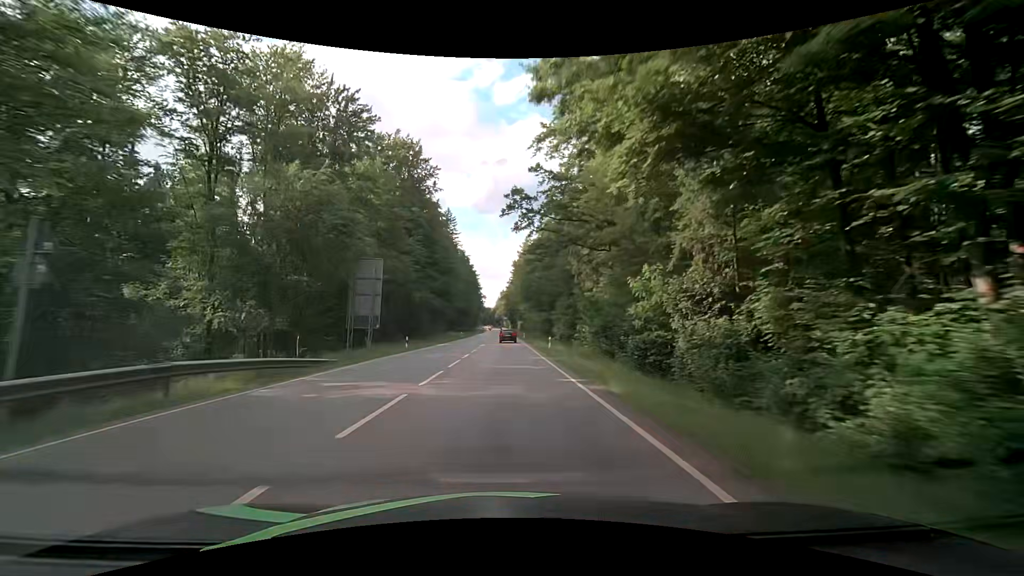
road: secondary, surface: asphalt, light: Day
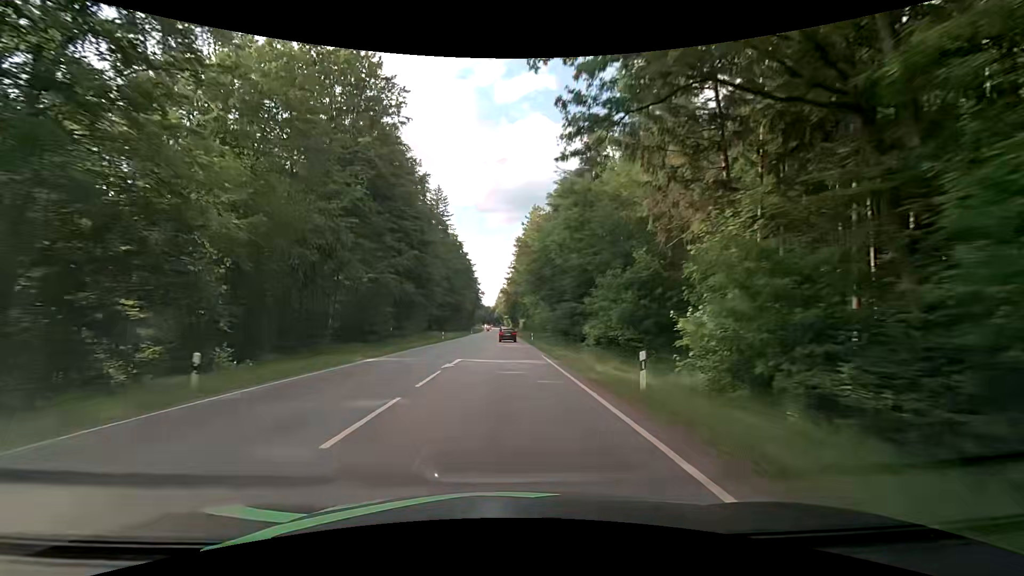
(+0.2, +24.6) m; 0°
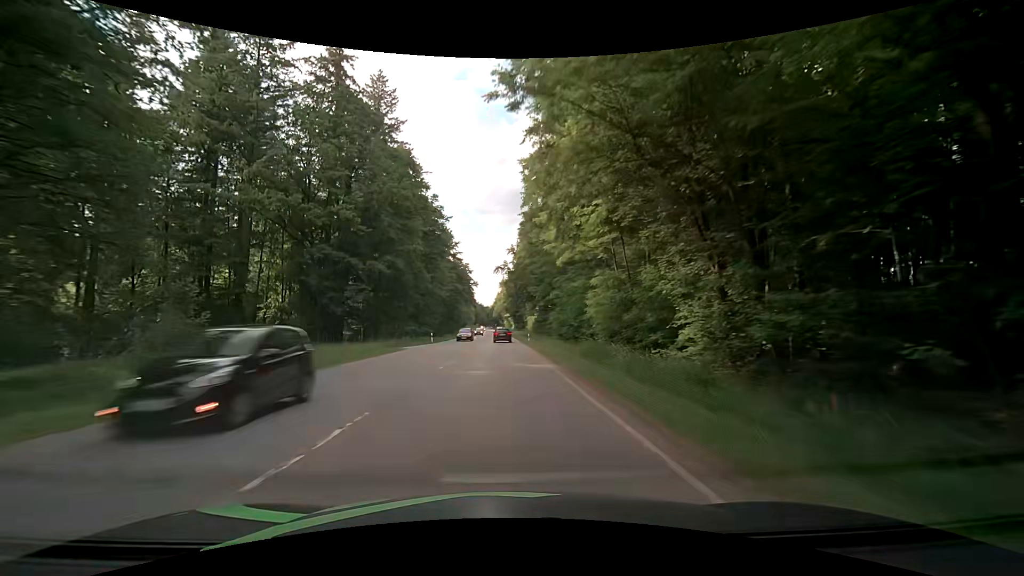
(+0.3, +61.9) m; 0°
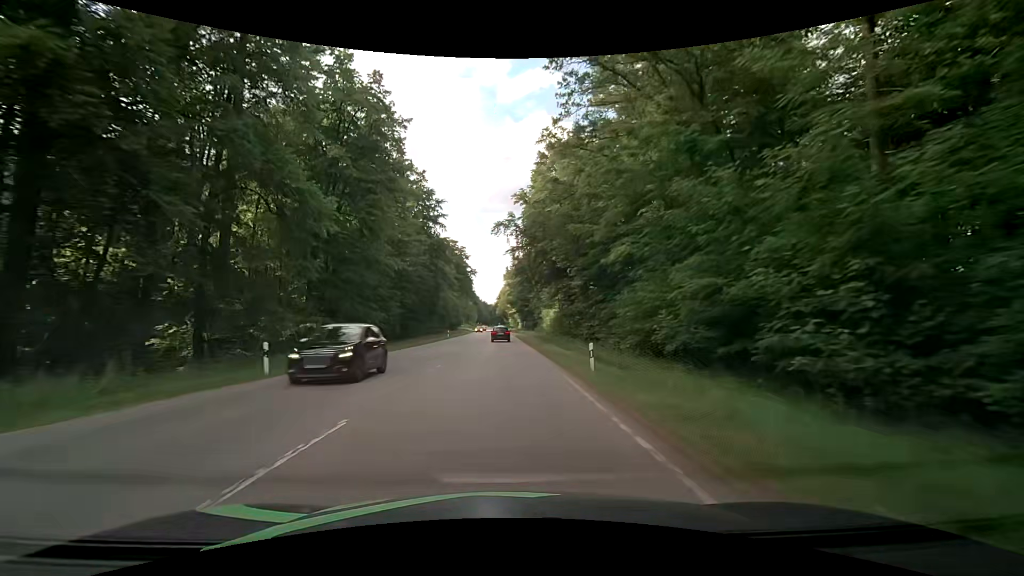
(0.0, +37.3) m; 0°
(0, +10) (0, +20) (0, +30) (0, +40) (0, +50) (0, +60) (-1, +70) (-1, +80) (-1, +90) (-1, +100) m
